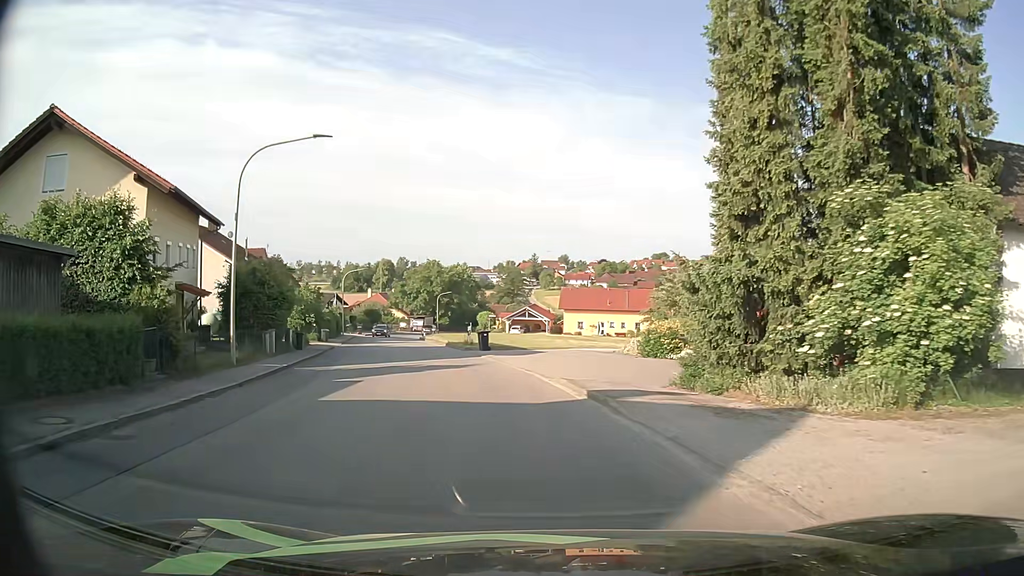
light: Day
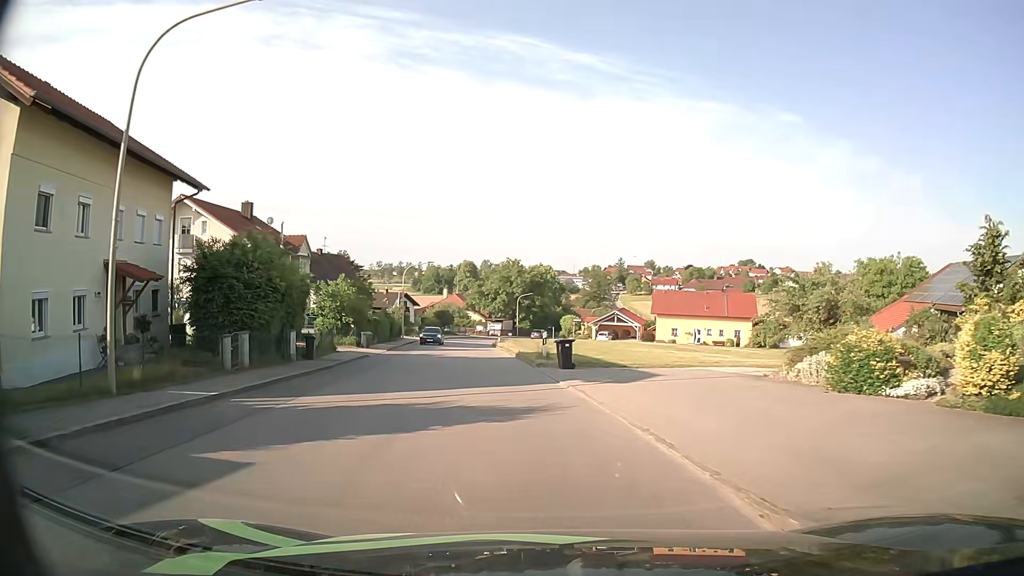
(-0.5, +10.3) m; -7°
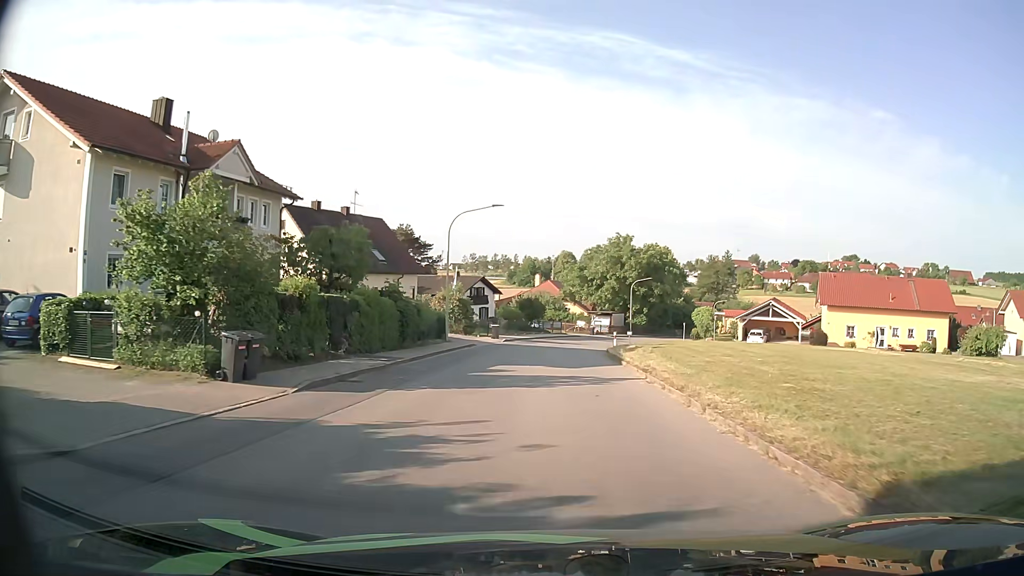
(-2.8, +27.9) m; -8°
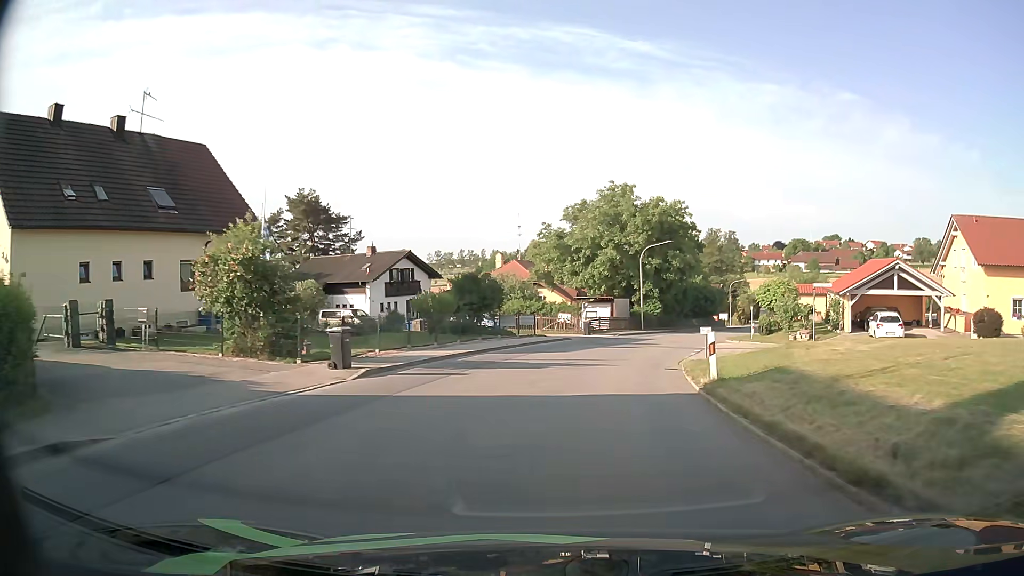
(+0.6, +30.8) m; +2°
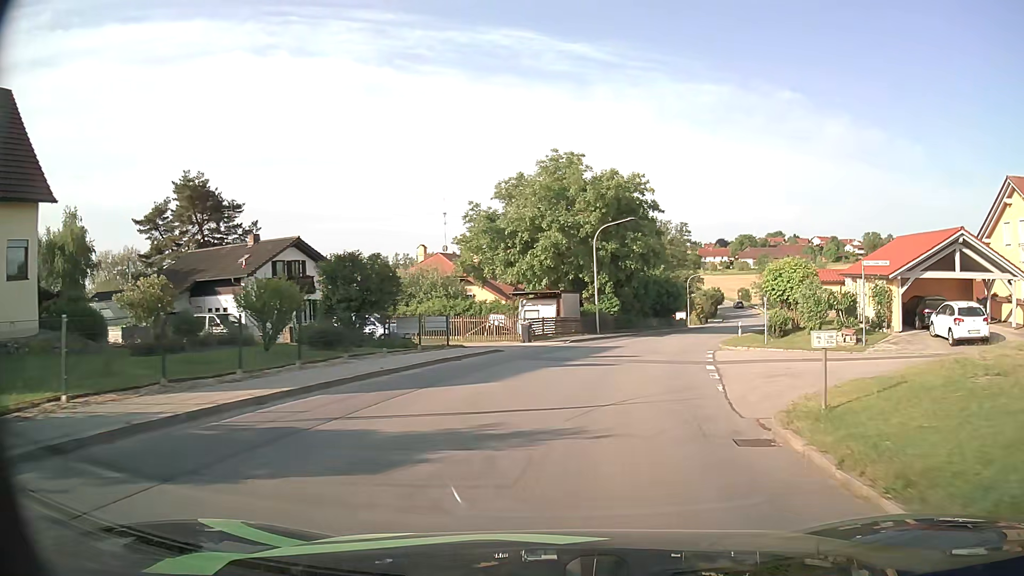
(+0.6, +12.6) m; +5°
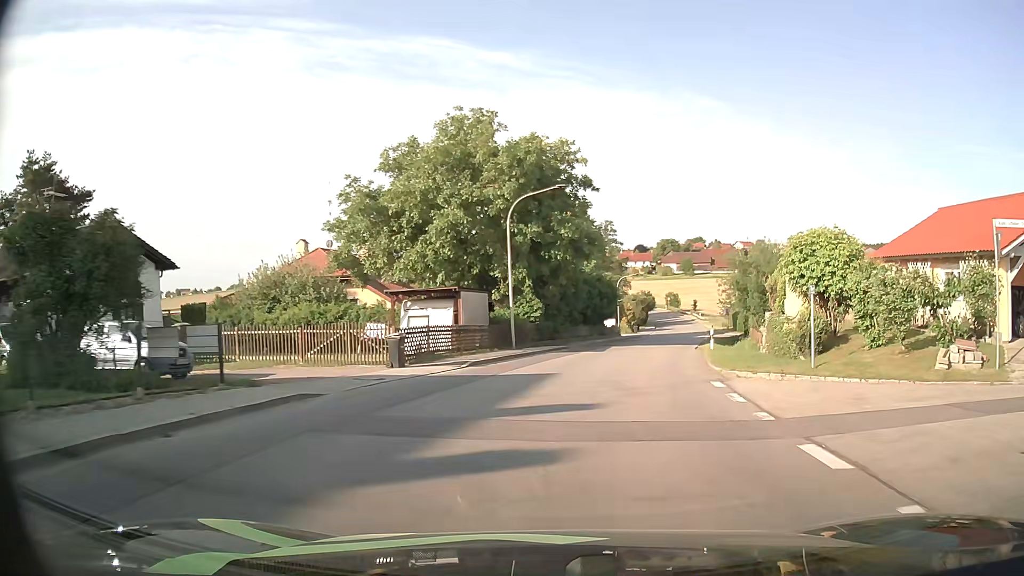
(+0.7, +12.5) m; +7°
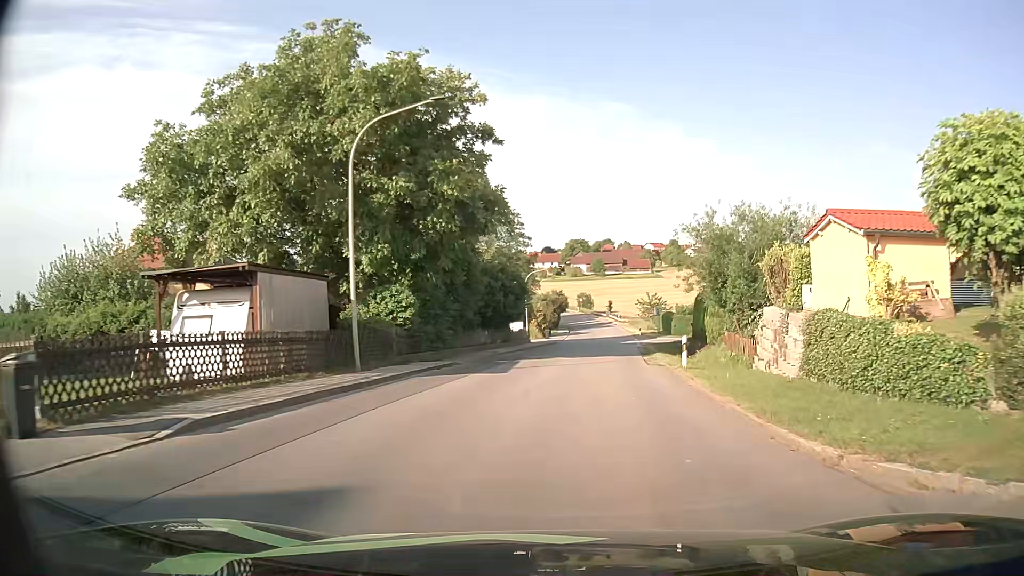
(+0.9, +12.3) m; +8°
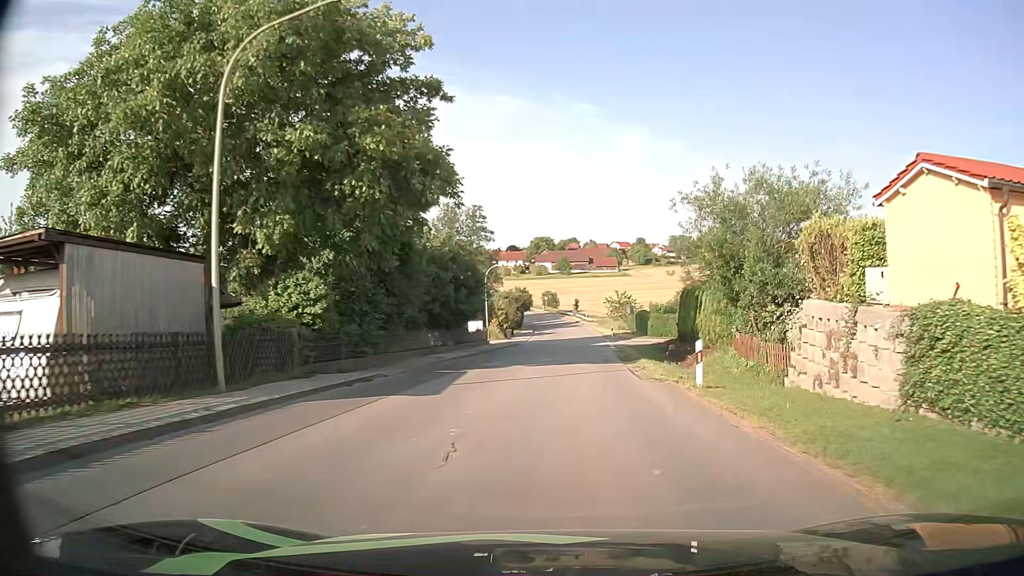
(+0.1, +6.2) m; +3°
(0, +10) (+1, +20) (+1, +30) (+2, +40) (+2, +50) (+3, +60) (+3, +70) (+3, +80) (+3, +90) (+2, +100) m
